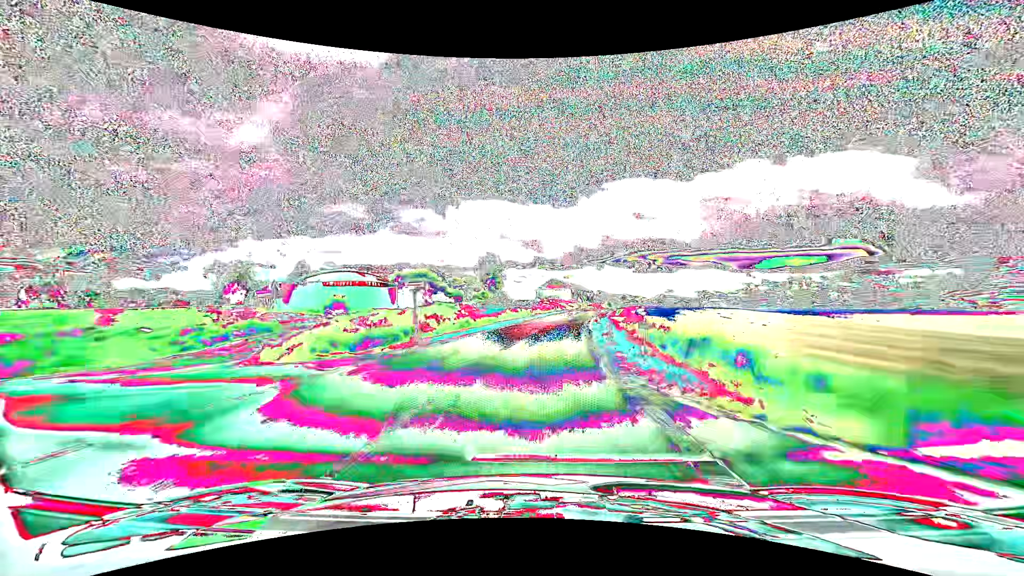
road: tertiary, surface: asphalt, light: Day
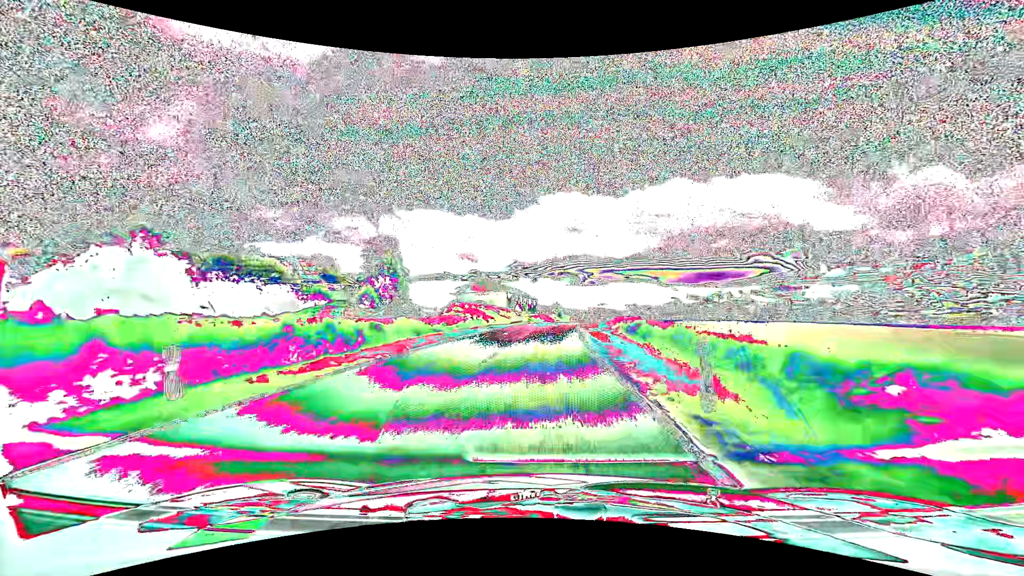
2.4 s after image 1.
(+3.4, +53.4) m; +7°
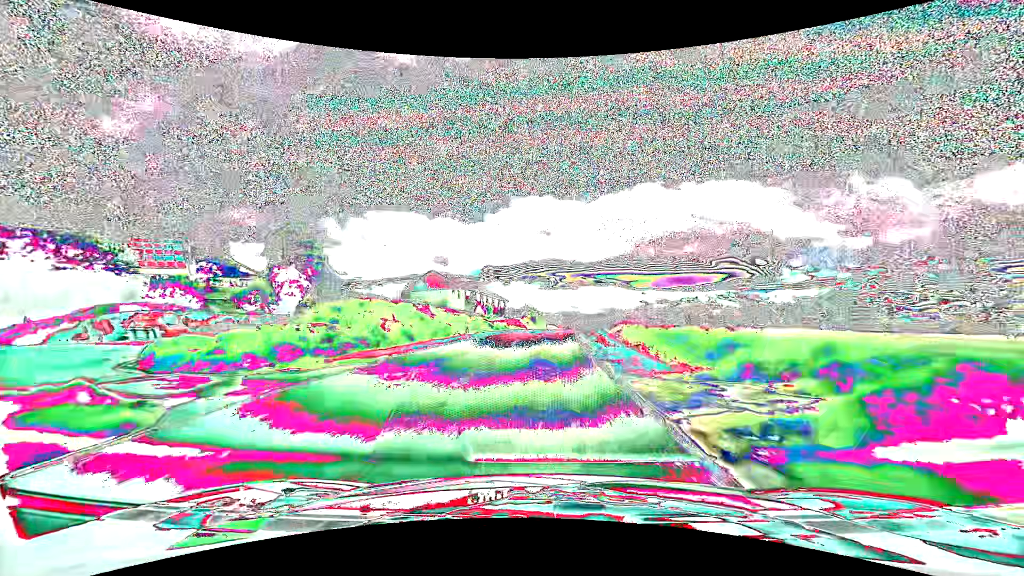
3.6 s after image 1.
(+0.7, +26.7) m; +3°
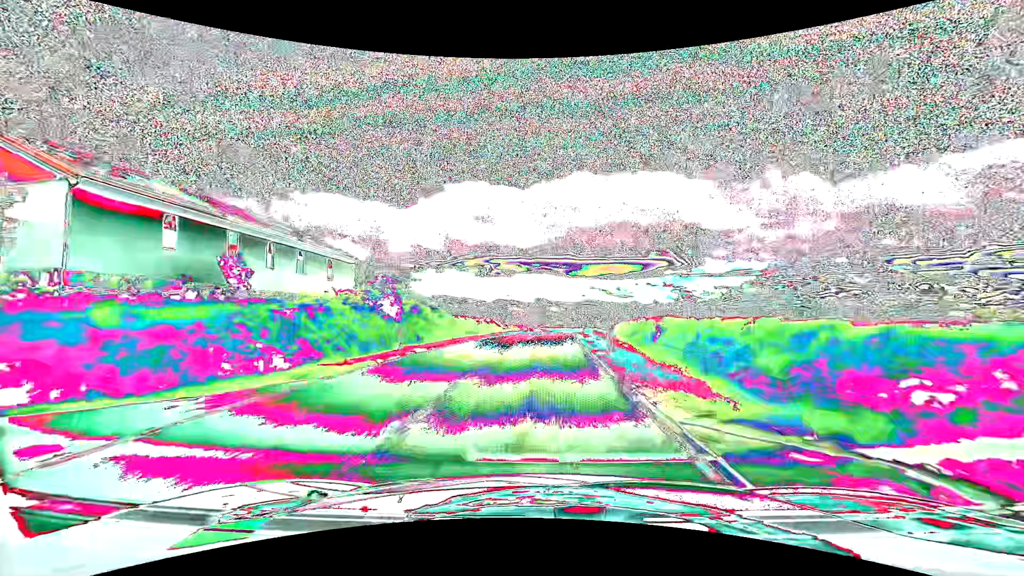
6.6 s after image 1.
(+4.1, +65.9) m; +7°
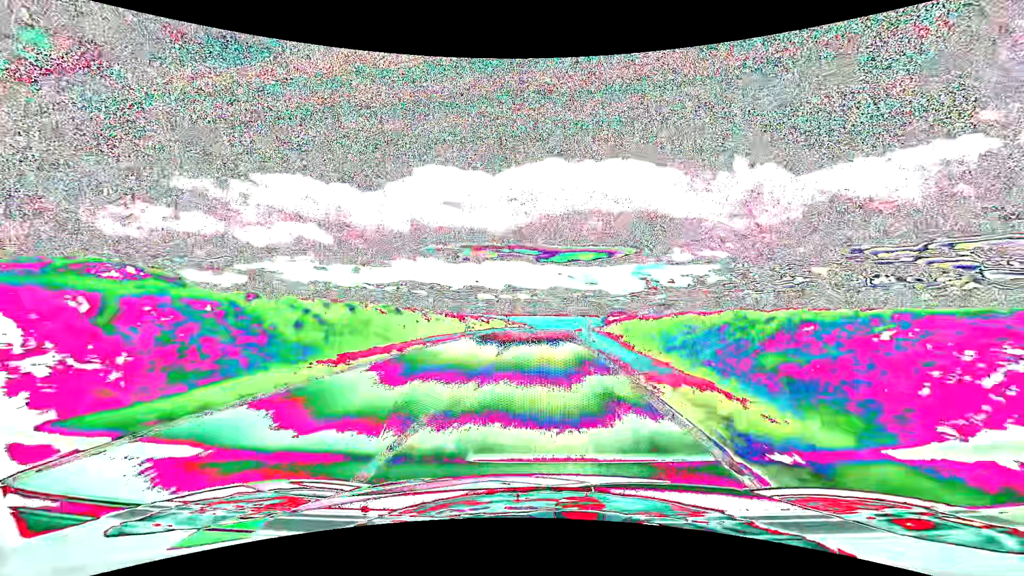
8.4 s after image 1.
(+1.2, +39.9) m; +3°
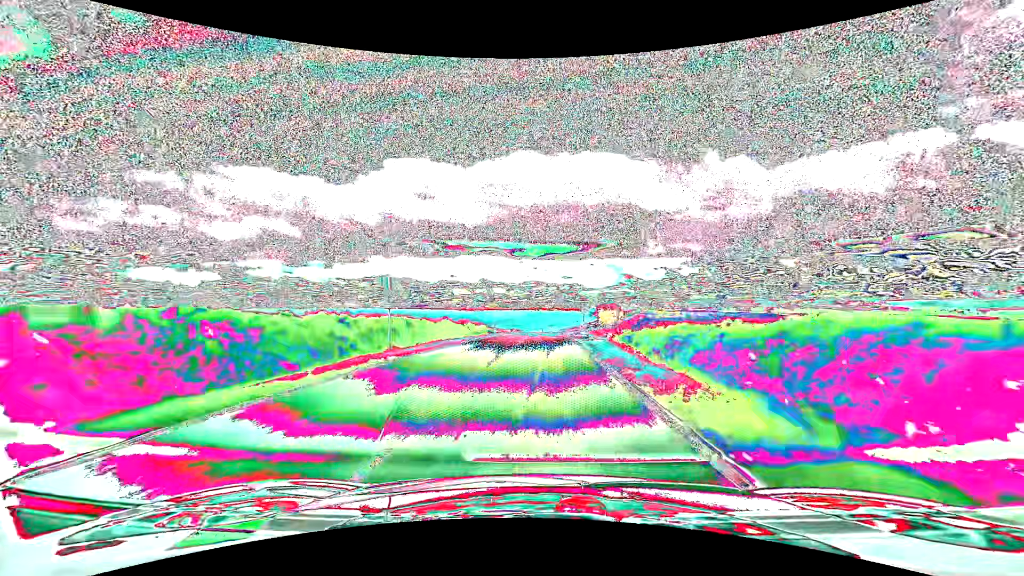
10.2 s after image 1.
(+1.2, +39.3) m; +3°
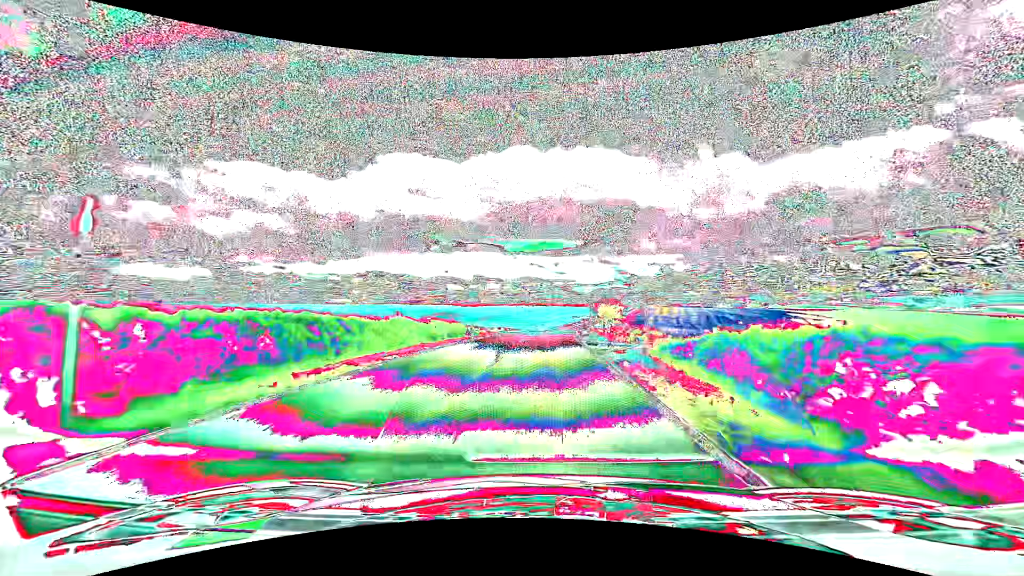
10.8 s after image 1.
(+0.1, +13.2) m; +1°
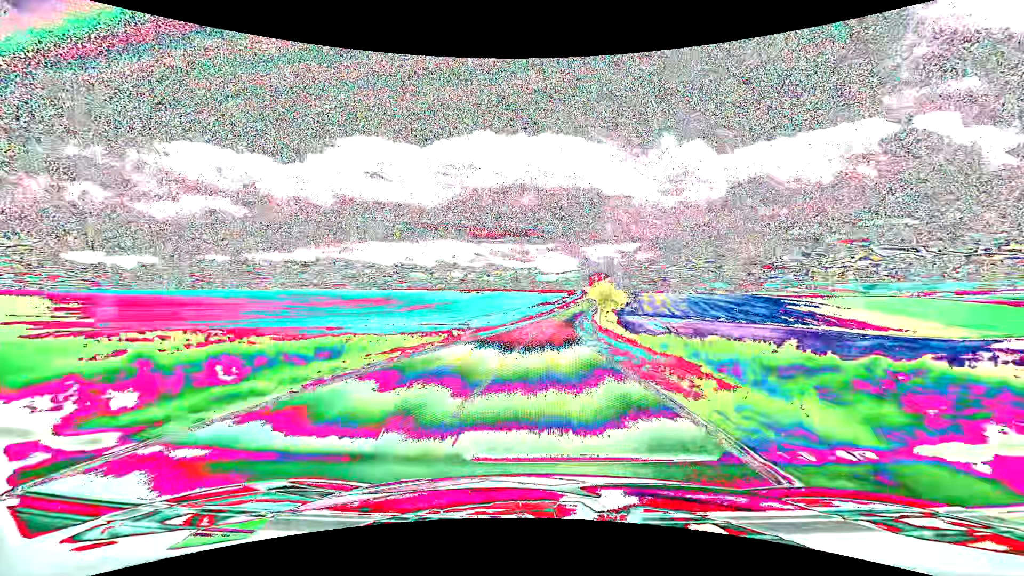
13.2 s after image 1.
(+1.7, +54.9) m; +4°
(0, +10) (0, +20) (+1, +30) (+1, +40) (+2, +50) (+2, +60) (+3, +70) (+4, +80) (+5, +90) (+6, +100) m
